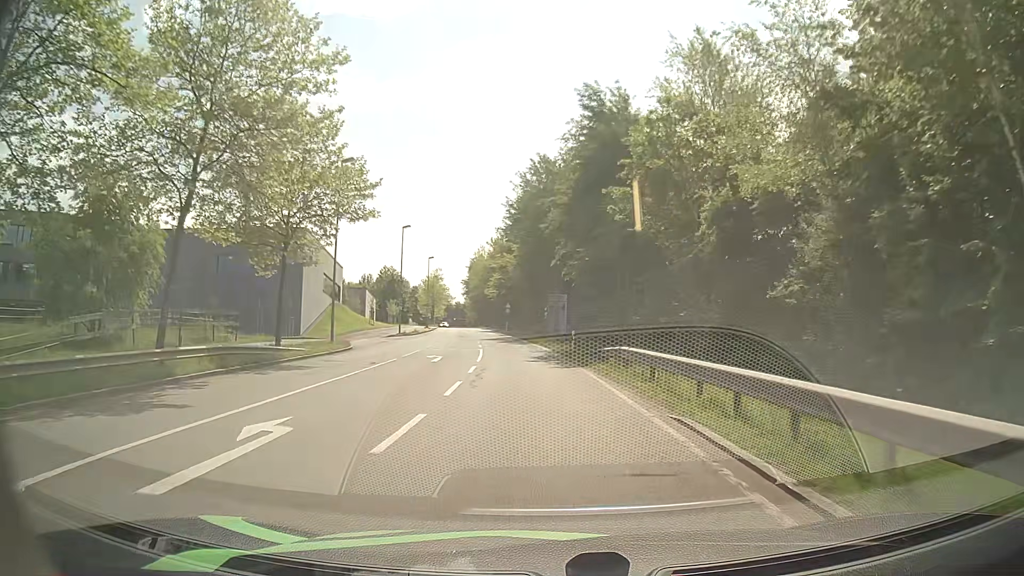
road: secondary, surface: asphalt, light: Day
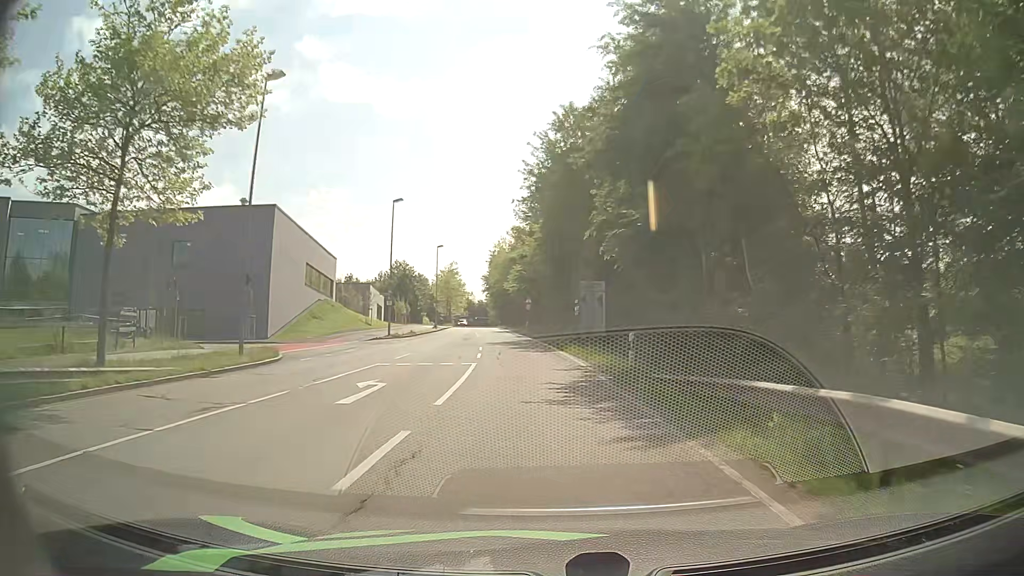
(-0.4, +13.8) m; -2°
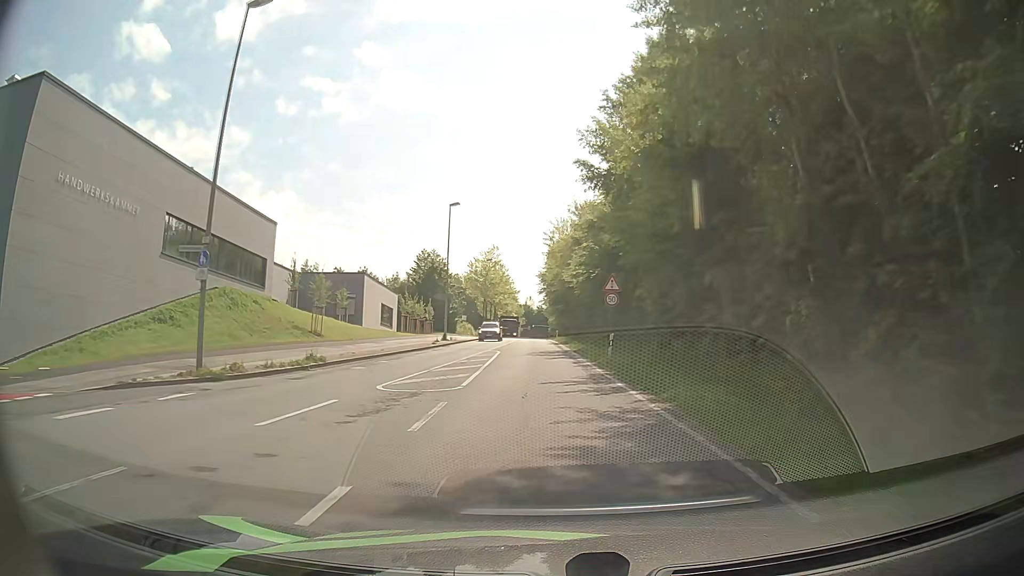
(-1.9, +34.8) m; -5°
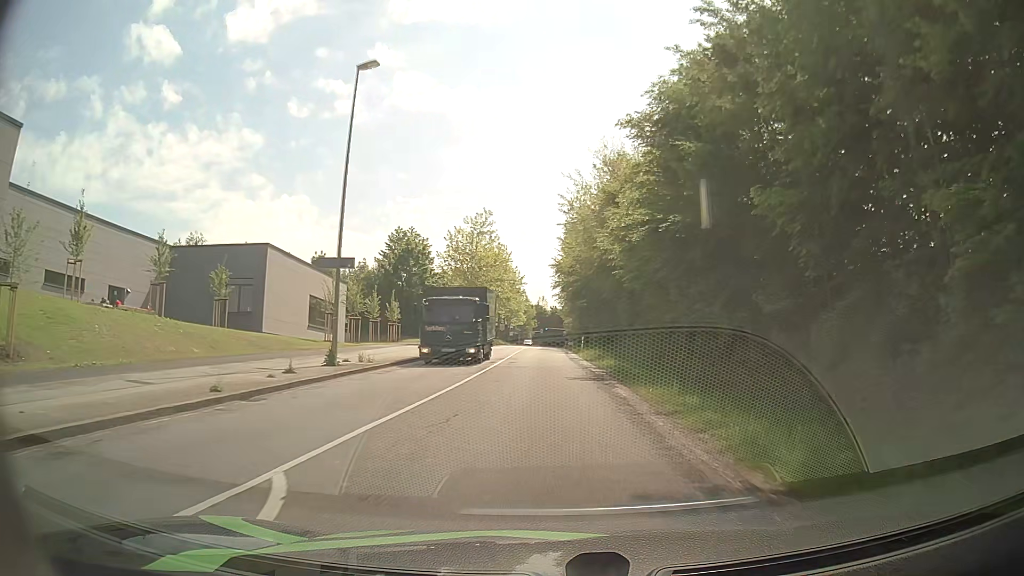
(-0.7, +28.9) m; -2°
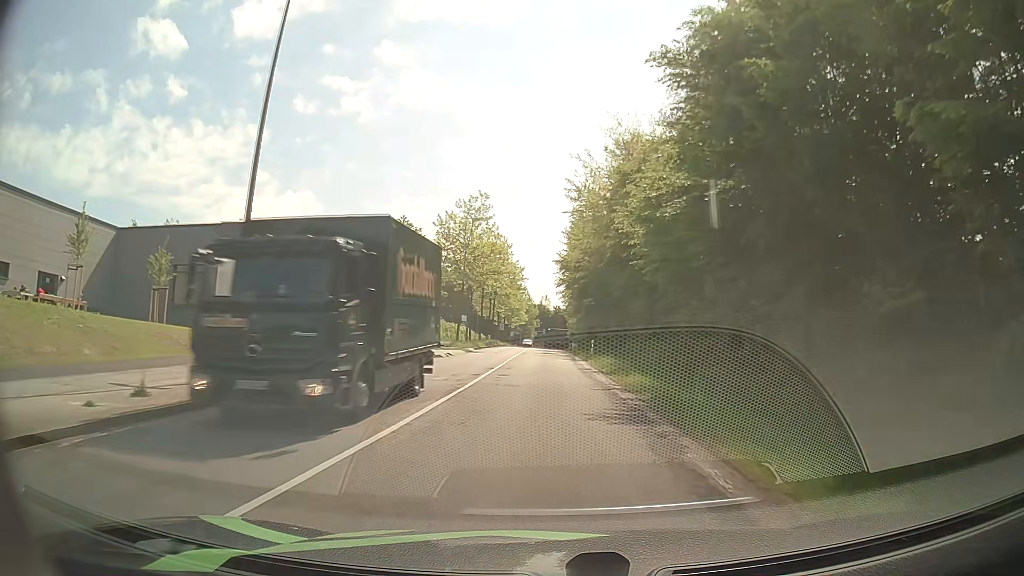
(0.0, +7.3) m; 0°
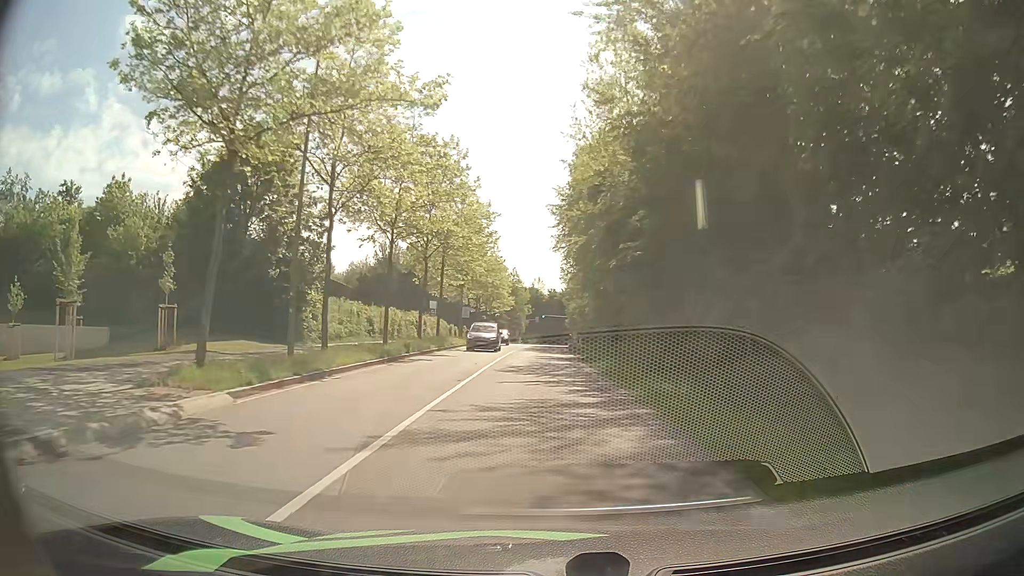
(+0.3, +36.9) m; +1°
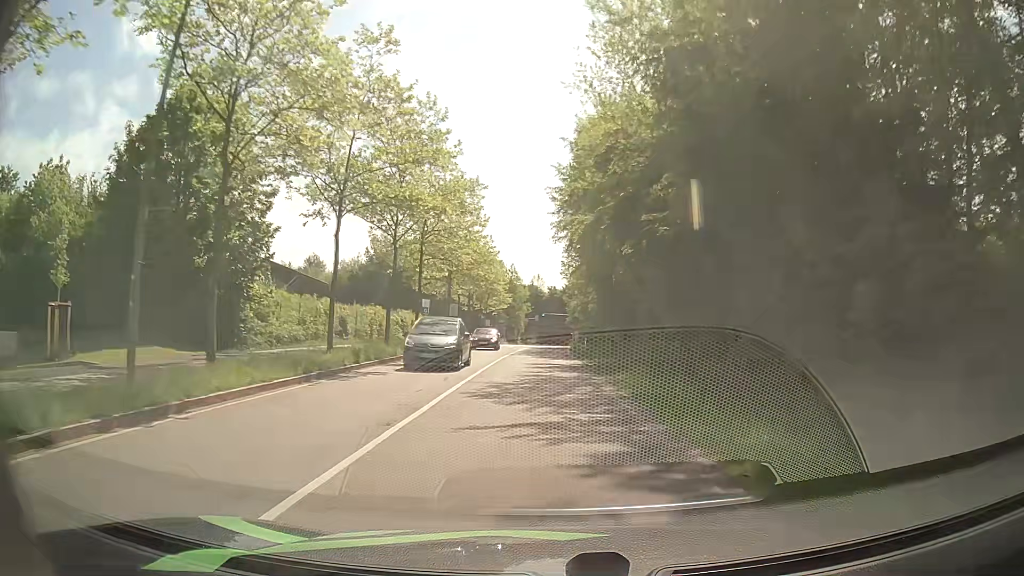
(0.0, +7.4) m; 0°
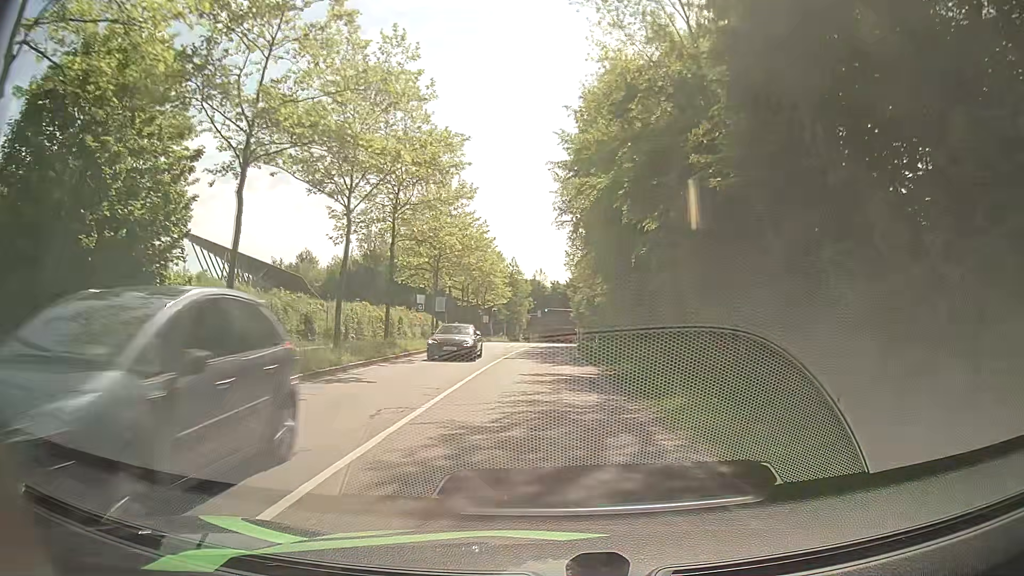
(0.0, +7.5) m; +1°
